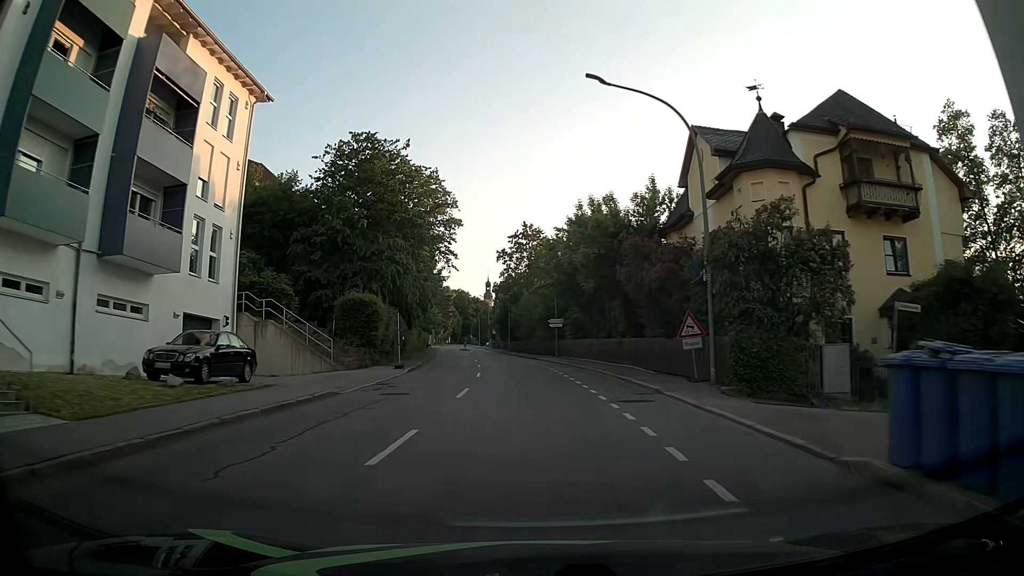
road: tertiary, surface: asphalt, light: Day
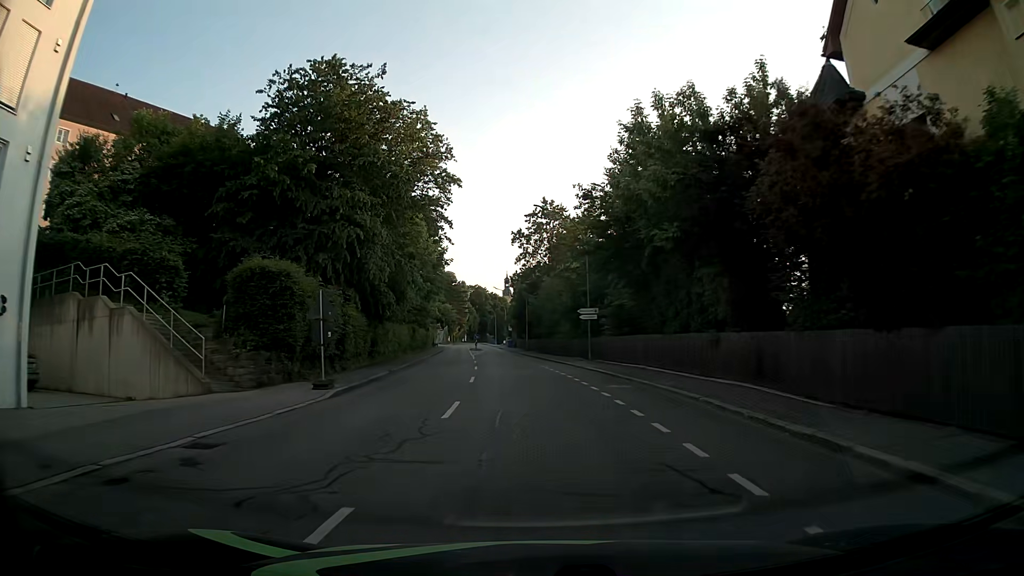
(-0.4, +13.9) m; -2°
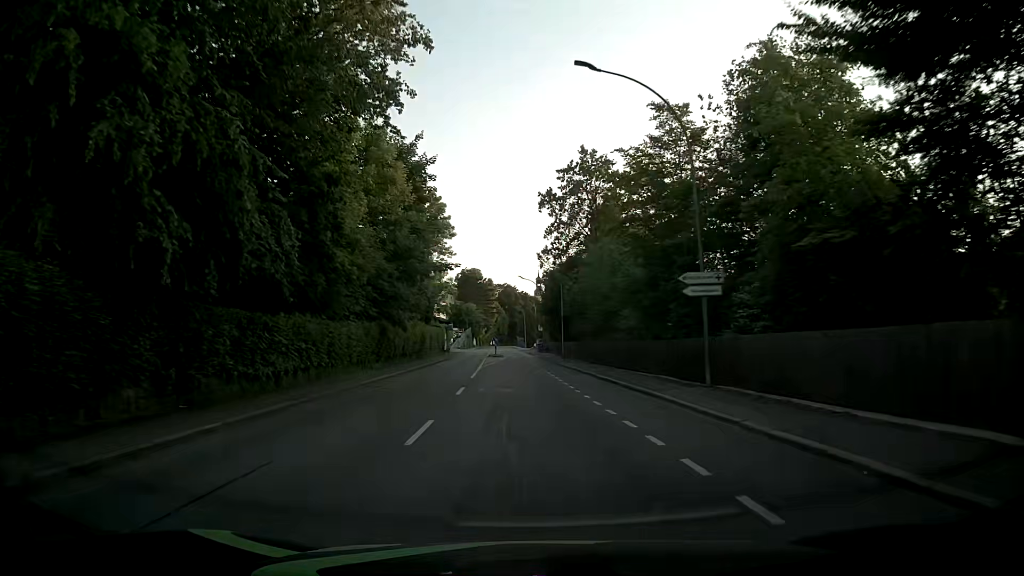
(-0.4, +20.8) m; -2°
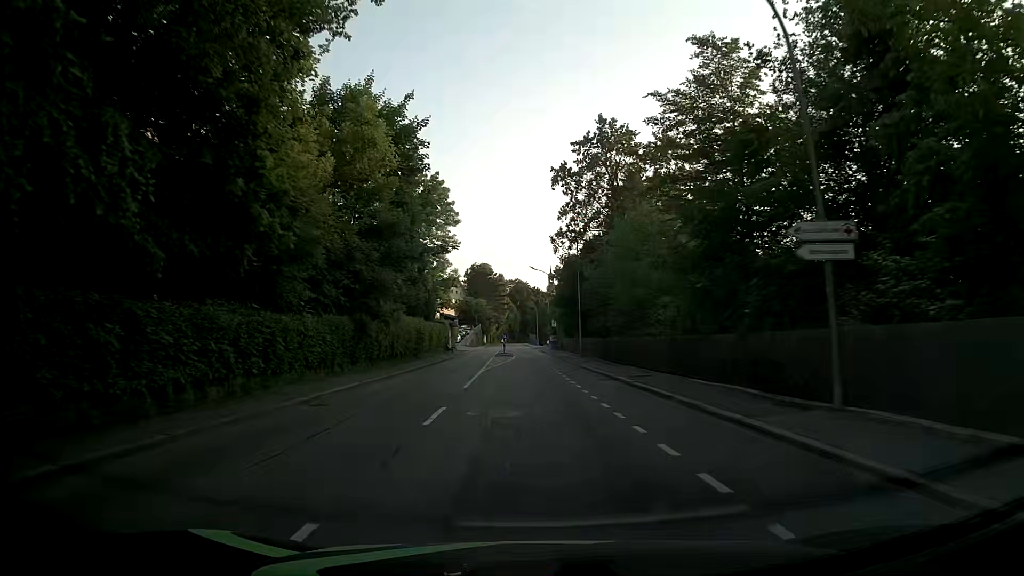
(-0.1, +7.0) m; -1°
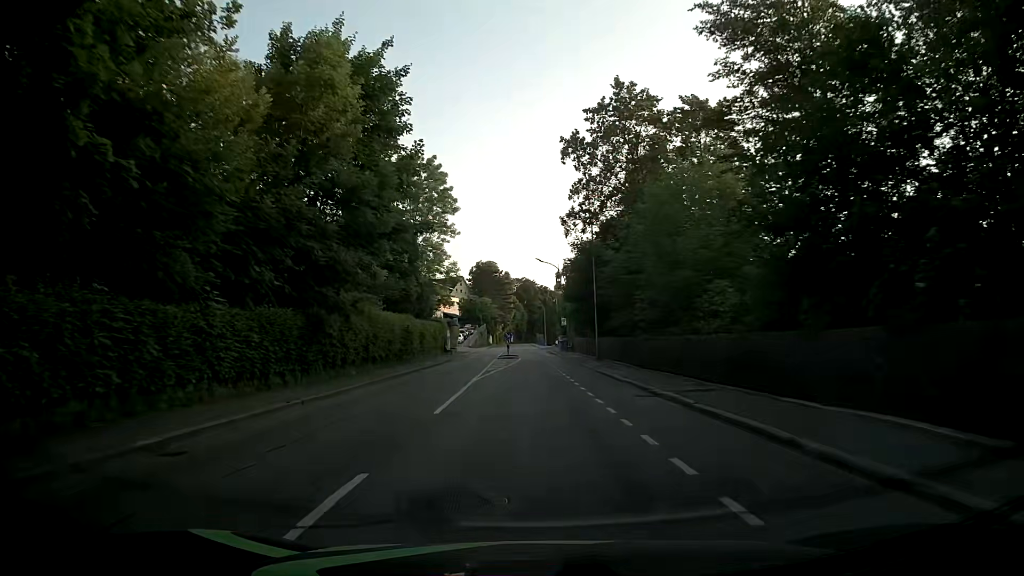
(-0.2, +7.0) m; -2°
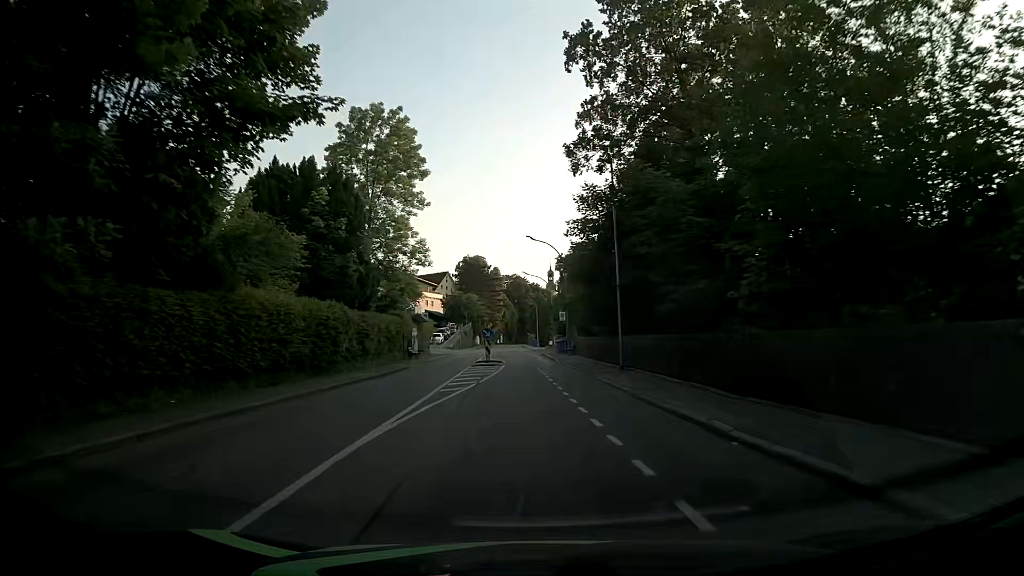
(0.0, +14.2) m; 0°
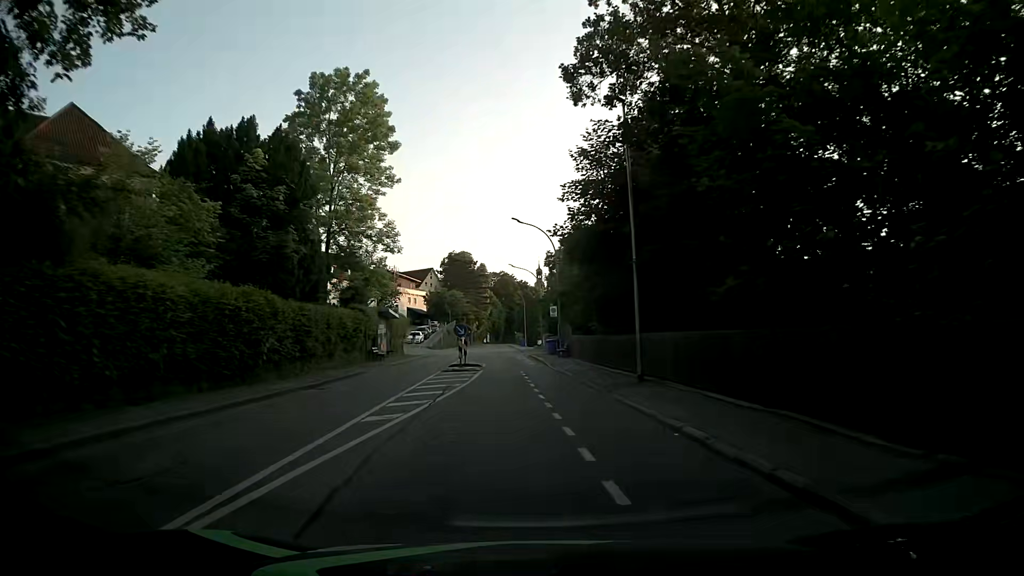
(0.0, +7.2) m; +1°
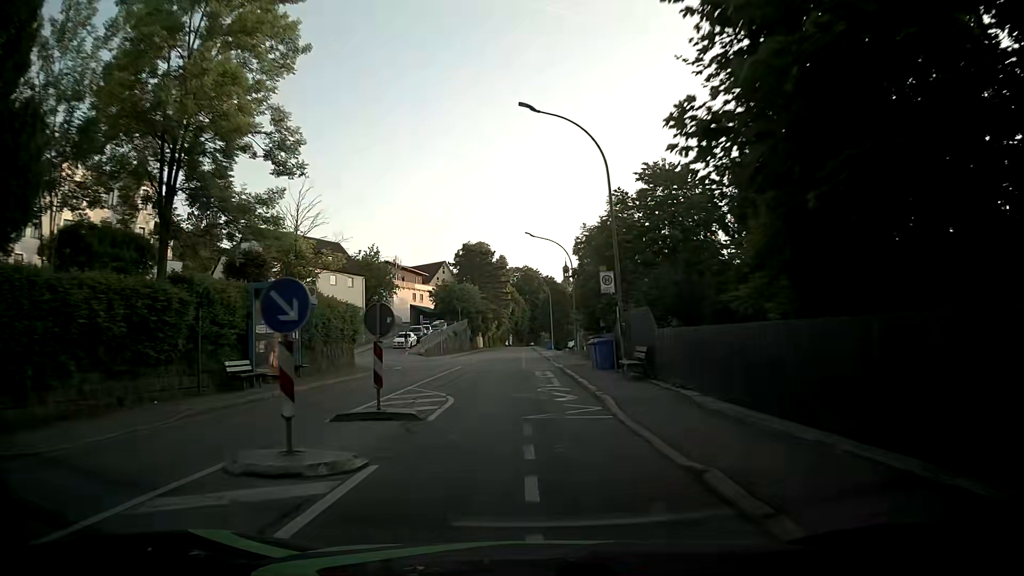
(-0.2, +21.9) m; -1°
(0, +10) (-1, +20) (-2, +30) (-3, +40) (-3, +50) (-4, +60) (-4, +70) (-4, +80) (-5, +90) (-5, +100) m
